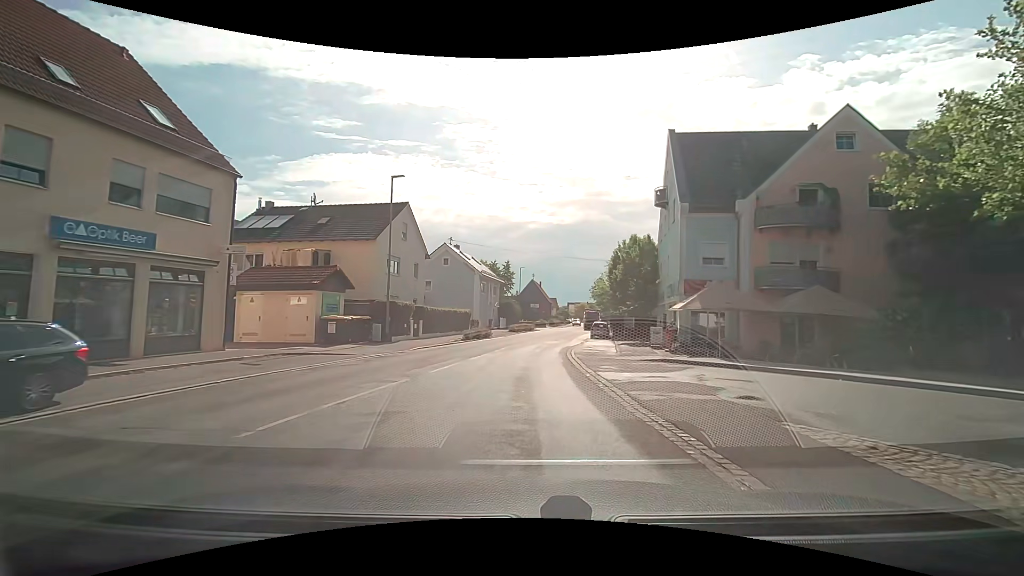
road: tertiary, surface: asphalt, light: Day
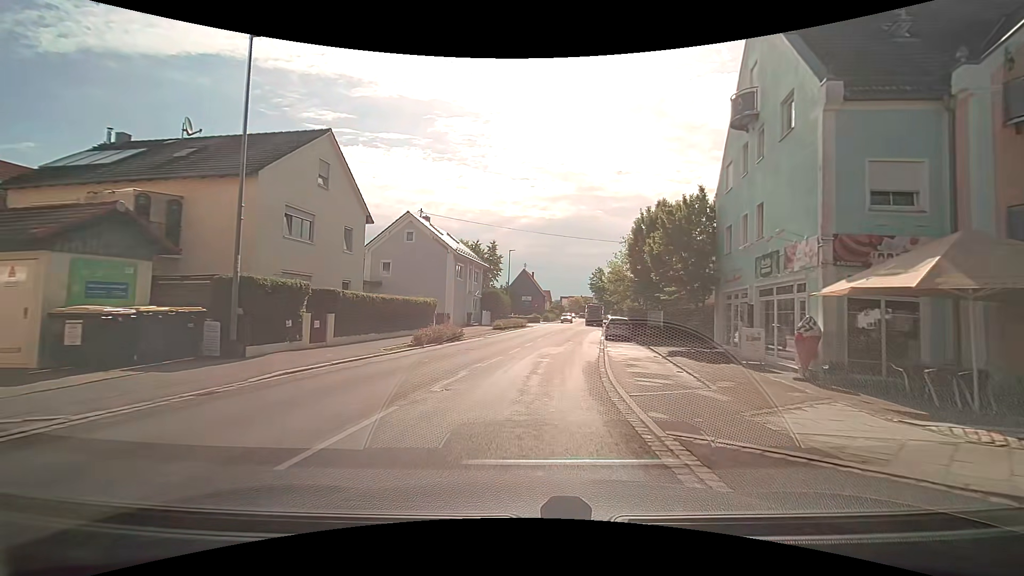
(+0.2, +13.1) m; +1°
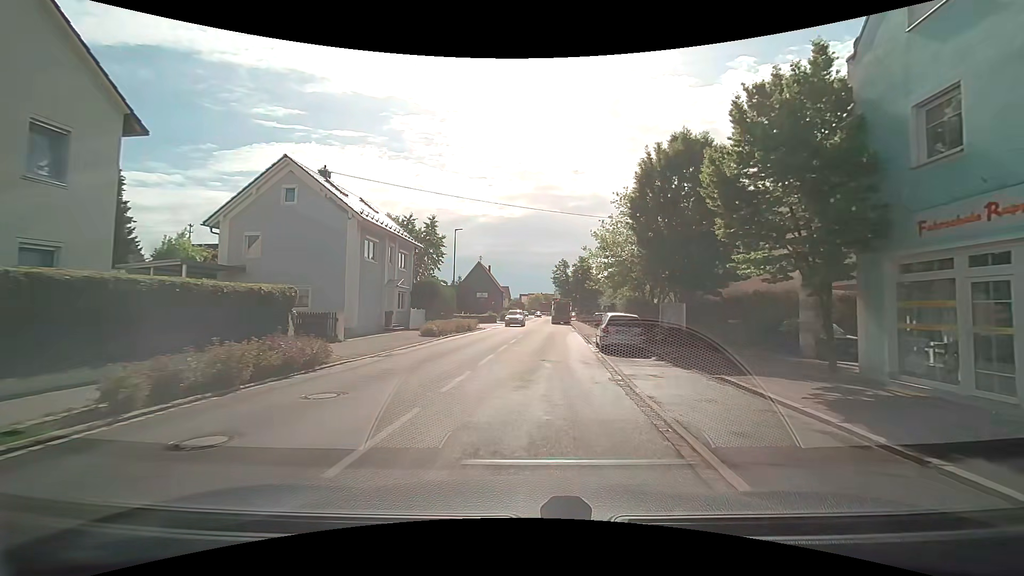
(+0.6, +13.6) m; +5°
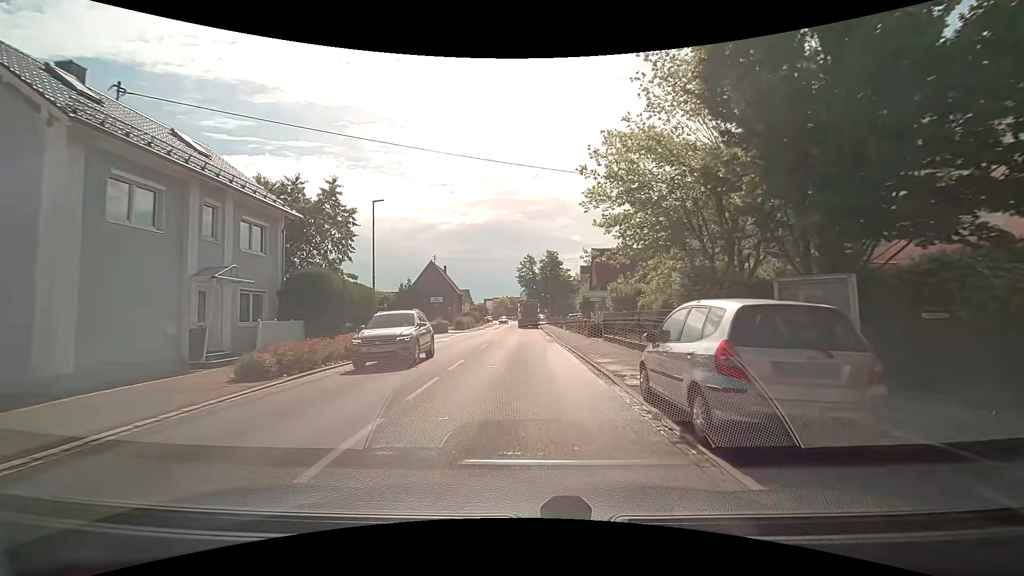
(+0.6, +13.9) m; +4°
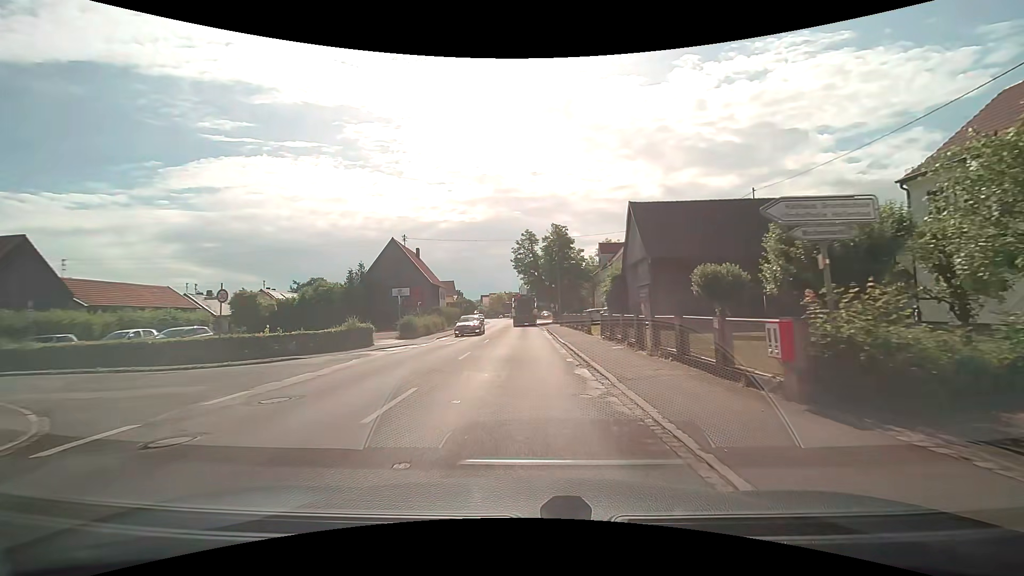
(+0.1, +24.1) m; 0°
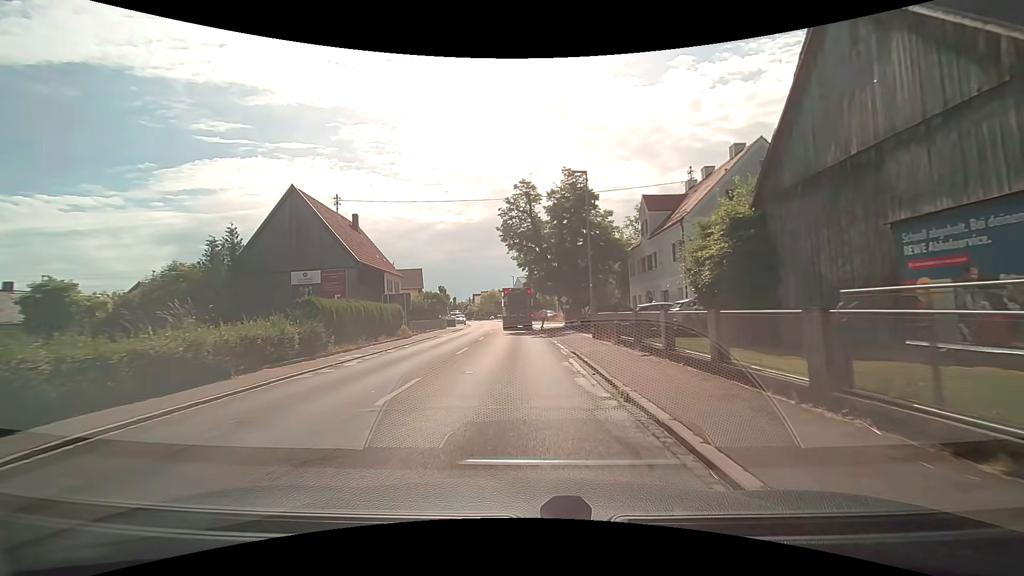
(0.0, +26.0) m; 0°
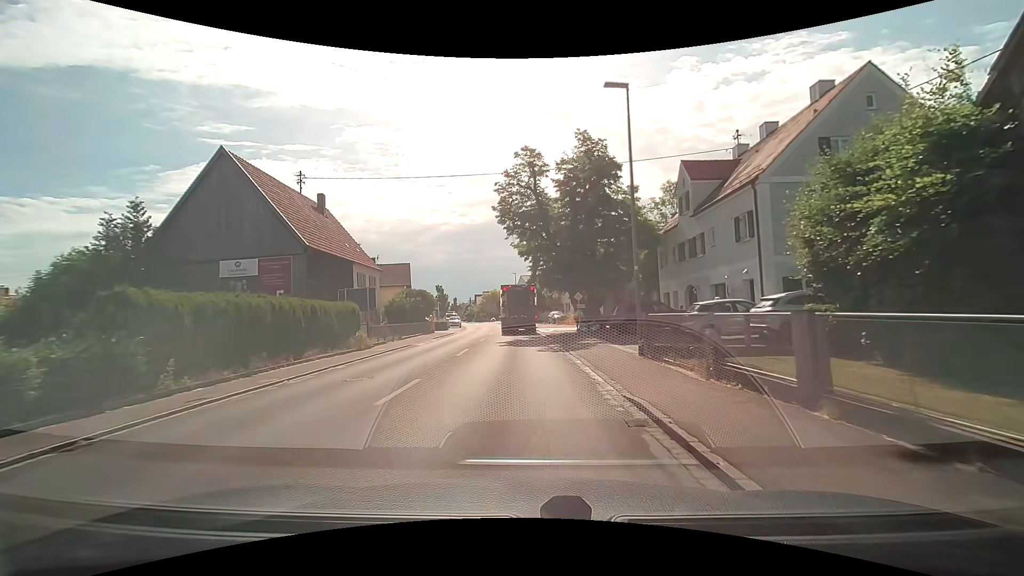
(0.0, +8.8) m; 0°
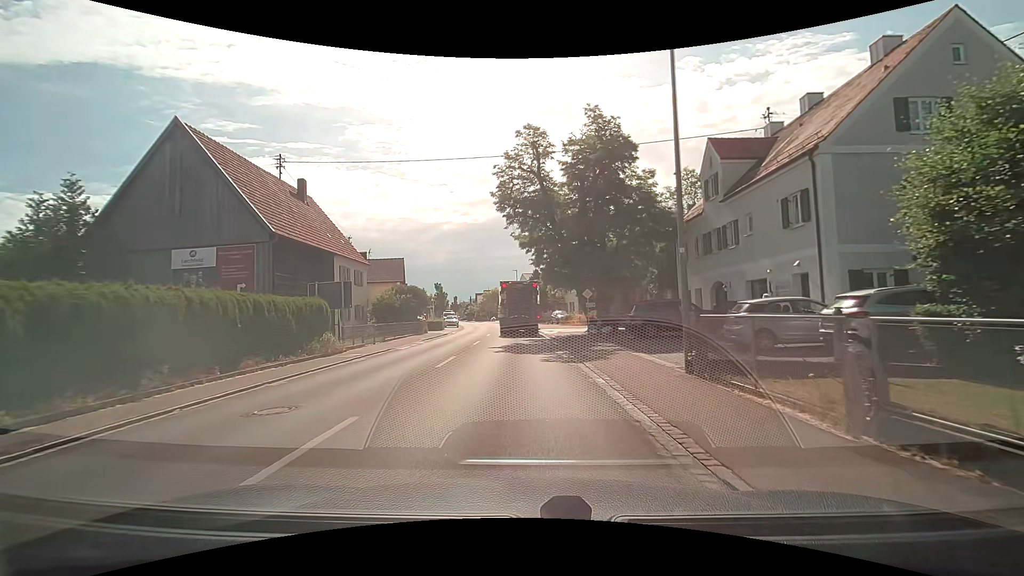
(0.0, +3.9) m; -1°
(0, +10) (-1, +20) (-3, +30) (-4, +40) (-3, +50) (-3, +60) (-3, +70) (-5, +79) (-6, +89) (-8, +99) m
